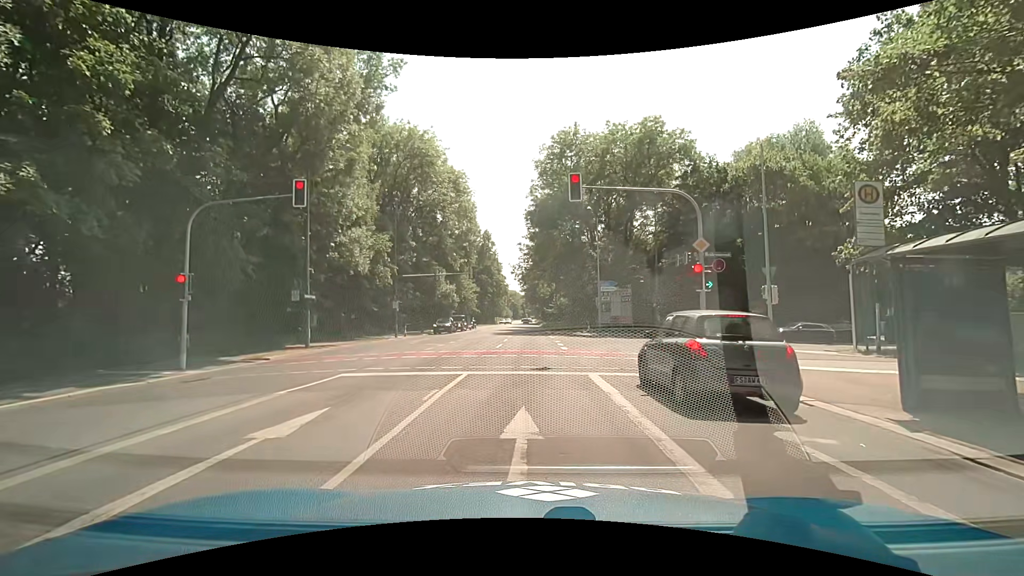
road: secondary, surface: asphalt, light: Day
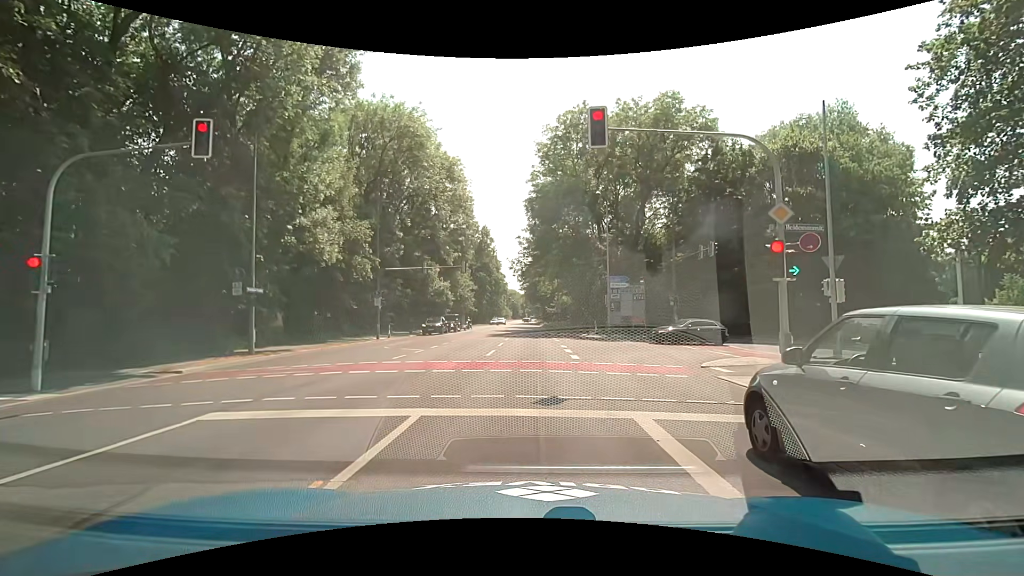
(+0.1, +5.0) m; +1°
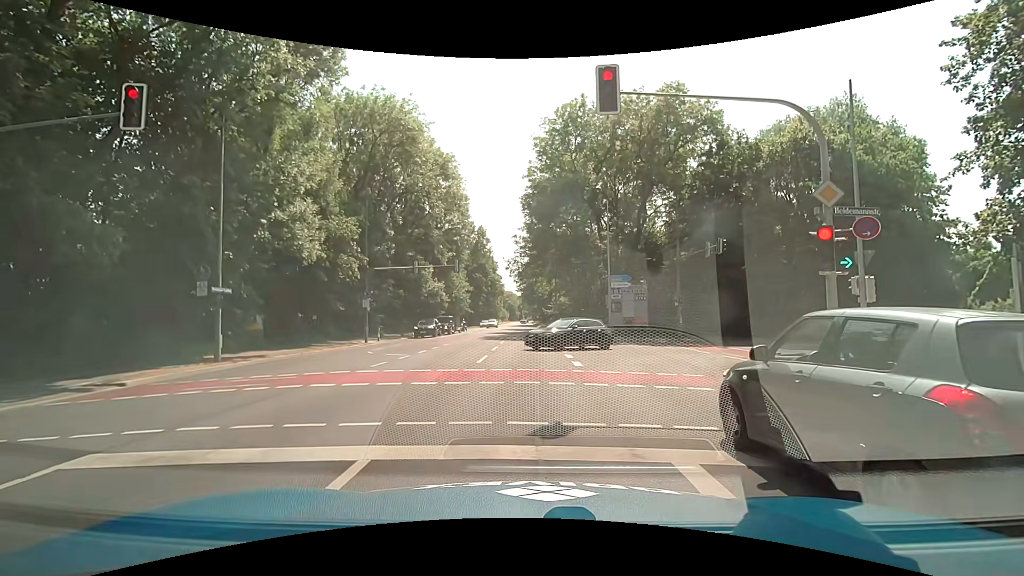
(0.0, +1.9) m; -1°
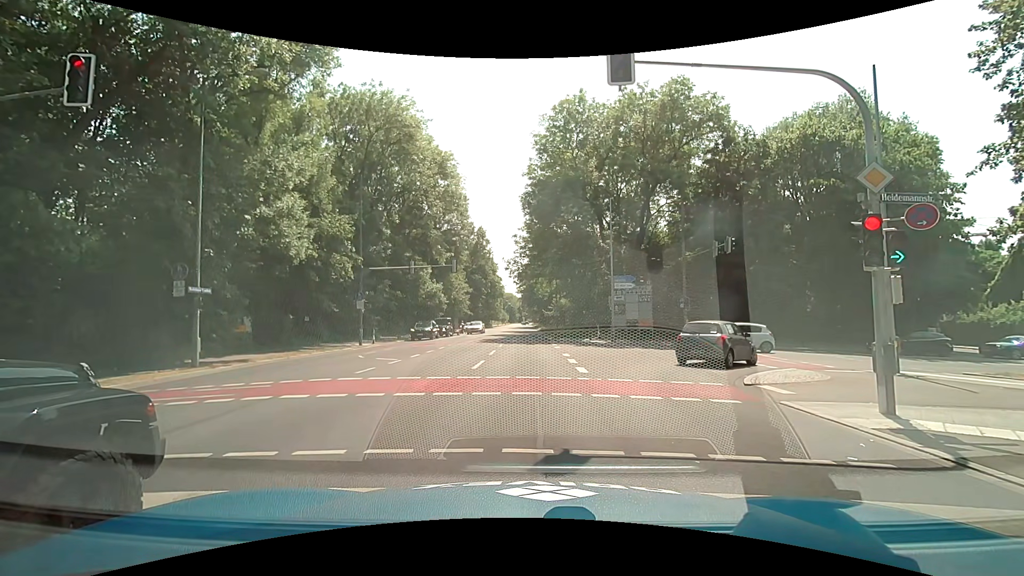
(0.0, +1.2) m; 0°
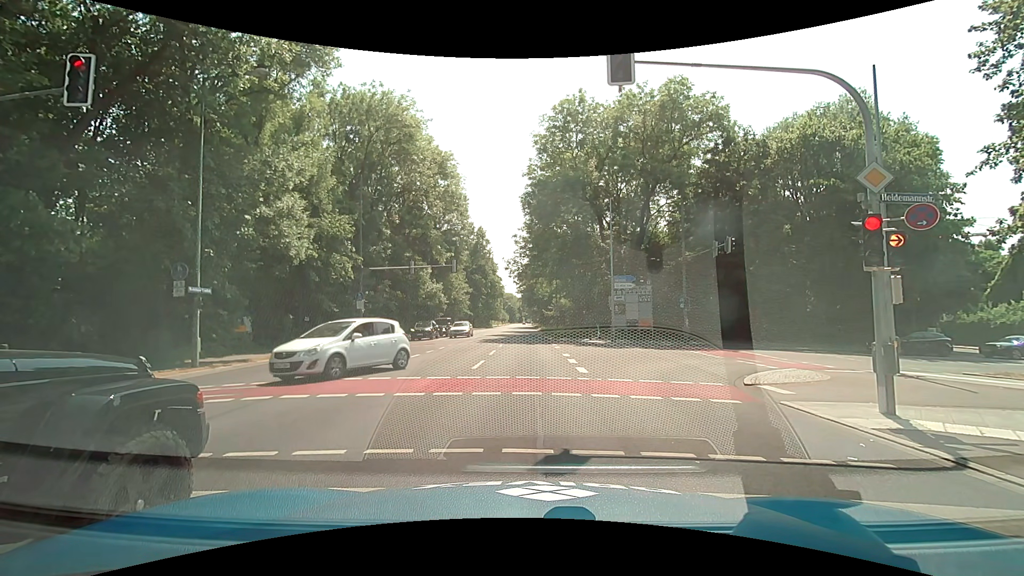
(0.0, 0.0) m; 0°
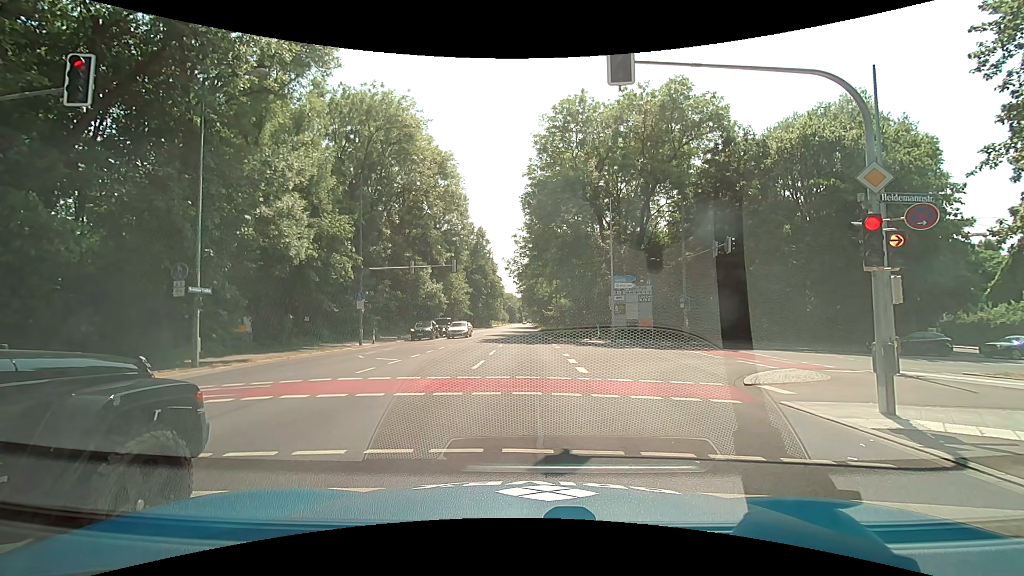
(0.0, 0.0) m; 0°
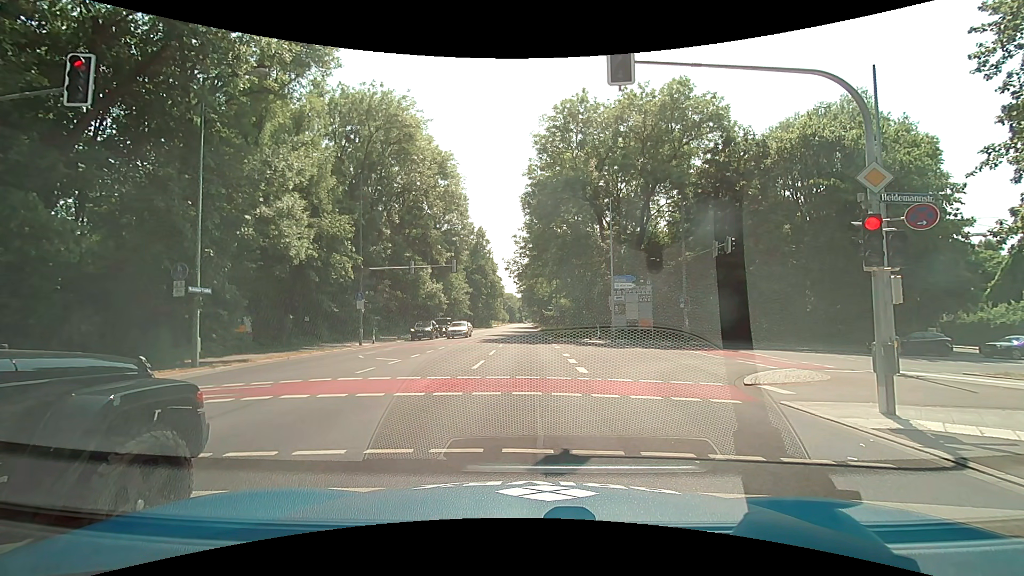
(0.0, 0.0) m; 0°
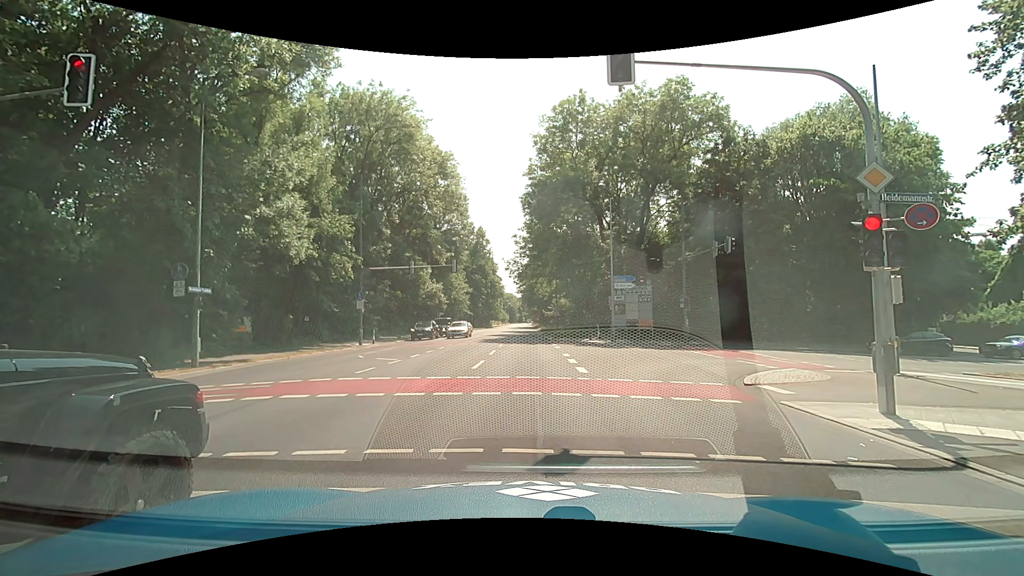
(0.0, 0.0) m; 0°
(0, +10) (0, +20) (0, +30) (+1, +40) (+1, +50) (+1, +60) (+1, +70) (+1, +80) (+1, +90) (+1, +100) m
